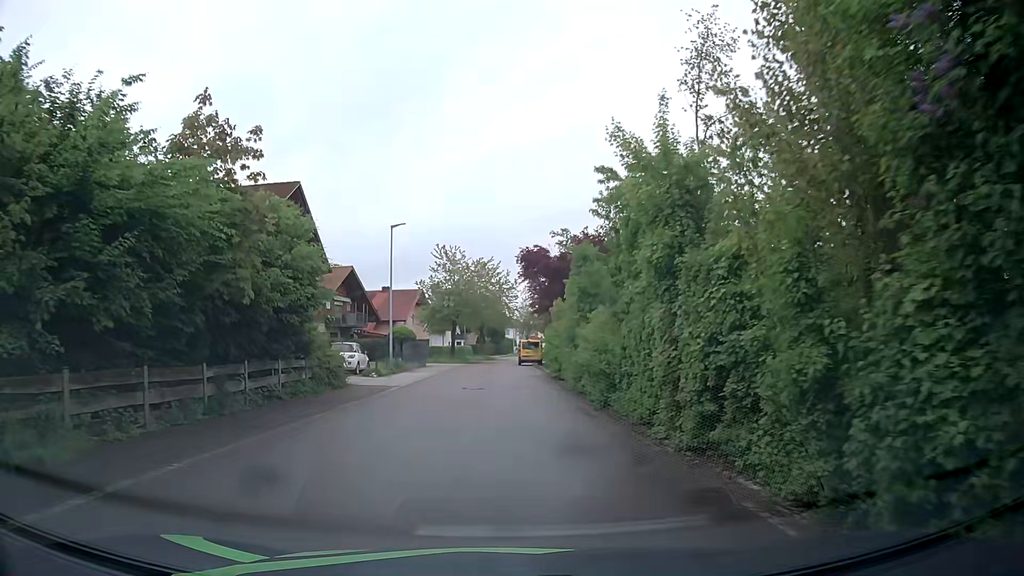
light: Day
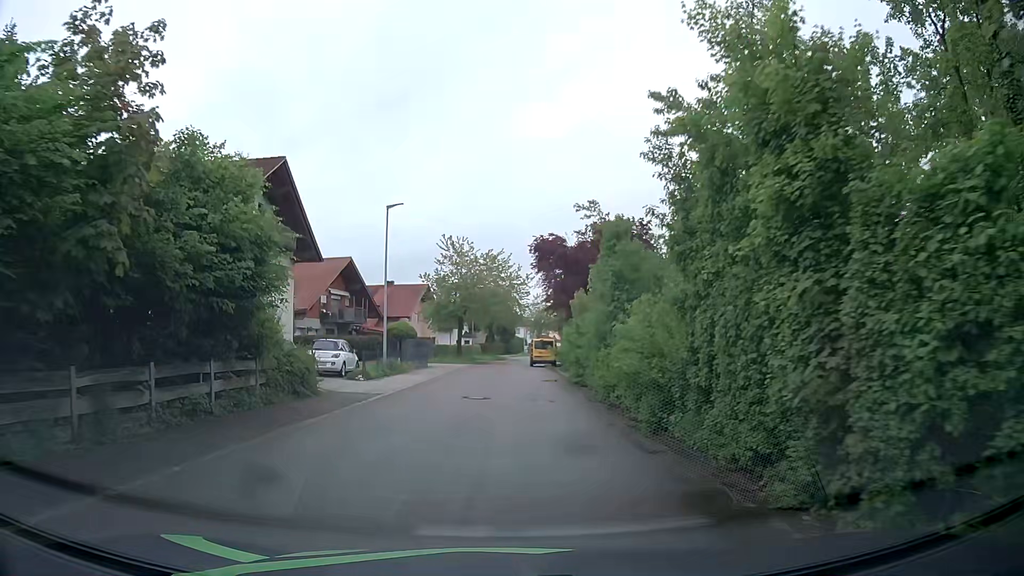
(0.0, +4.6) m; 0°
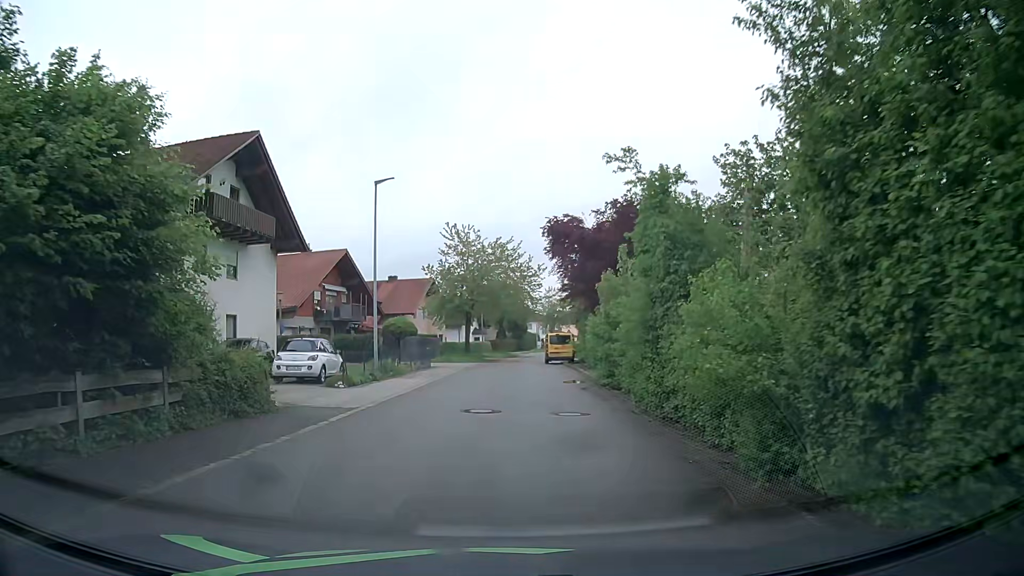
(0.0, +4.6) m; -1°
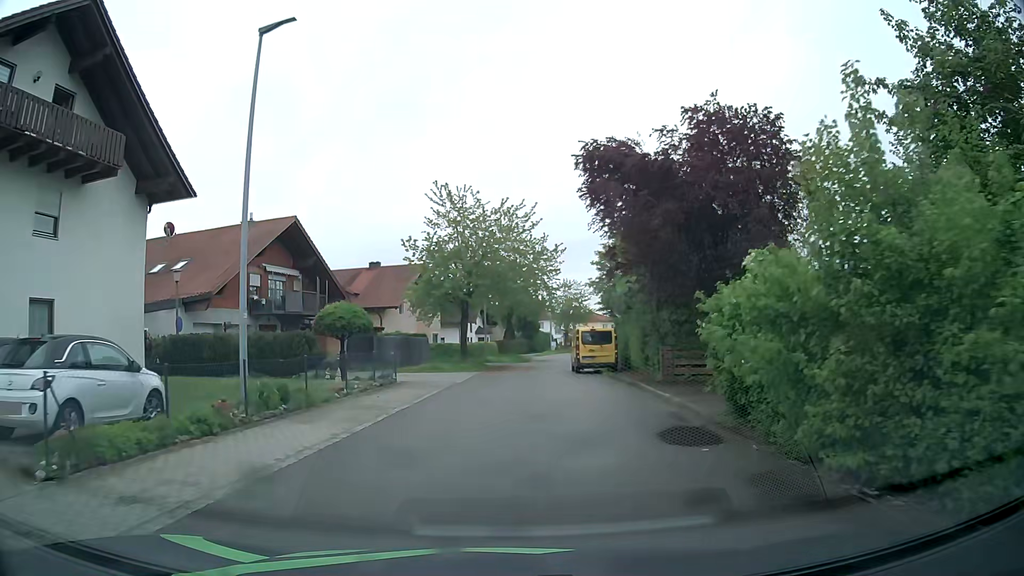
(0.0, +14.0) m; 0°
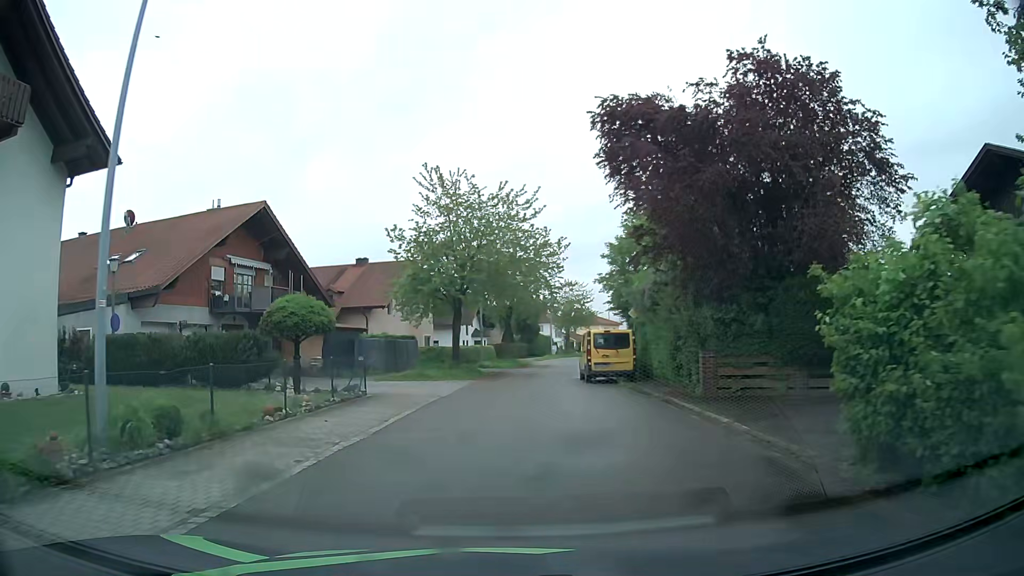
(0.0, +4.6) m; +1°
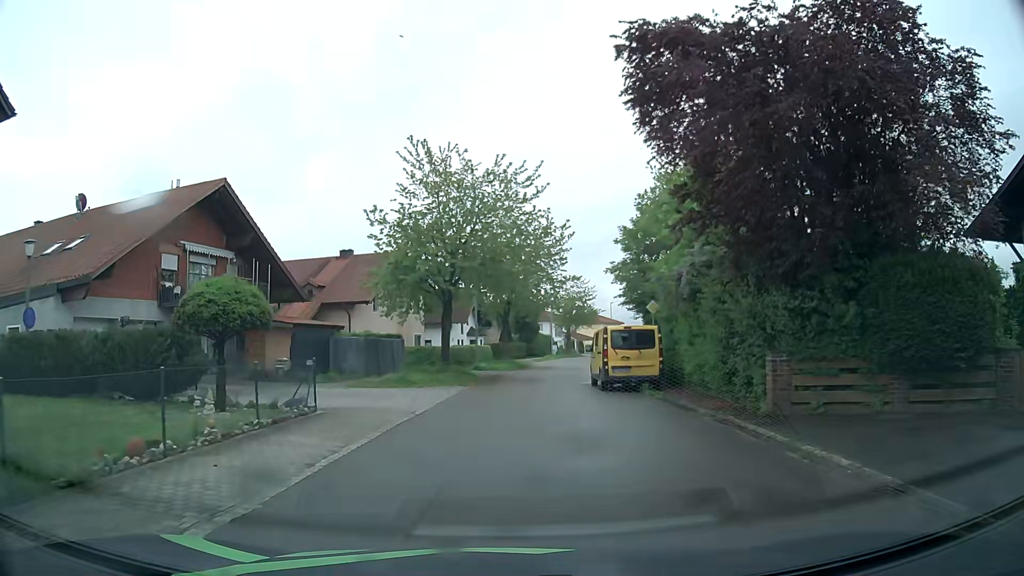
(0.0, +4.6) m; 0°
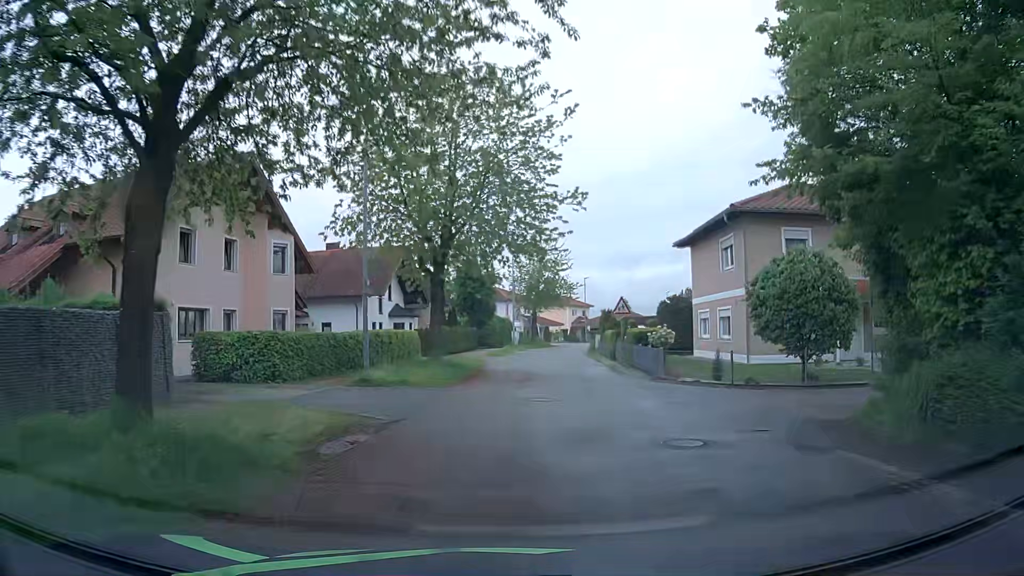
(+0.6, +23.2) m; +5°
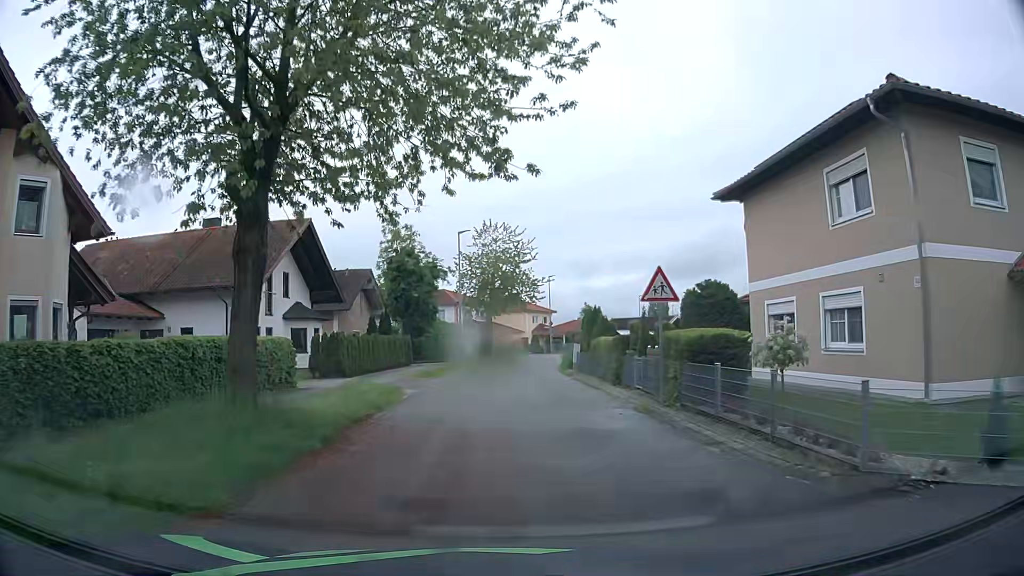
(+0.5, +14.0) m; +3°
